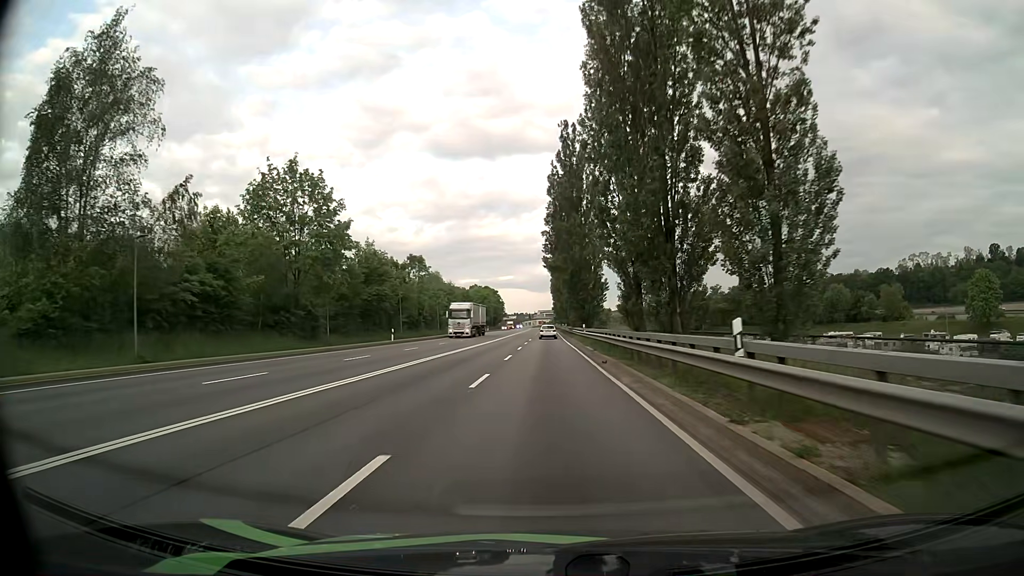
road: primary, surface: asphalt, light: Day
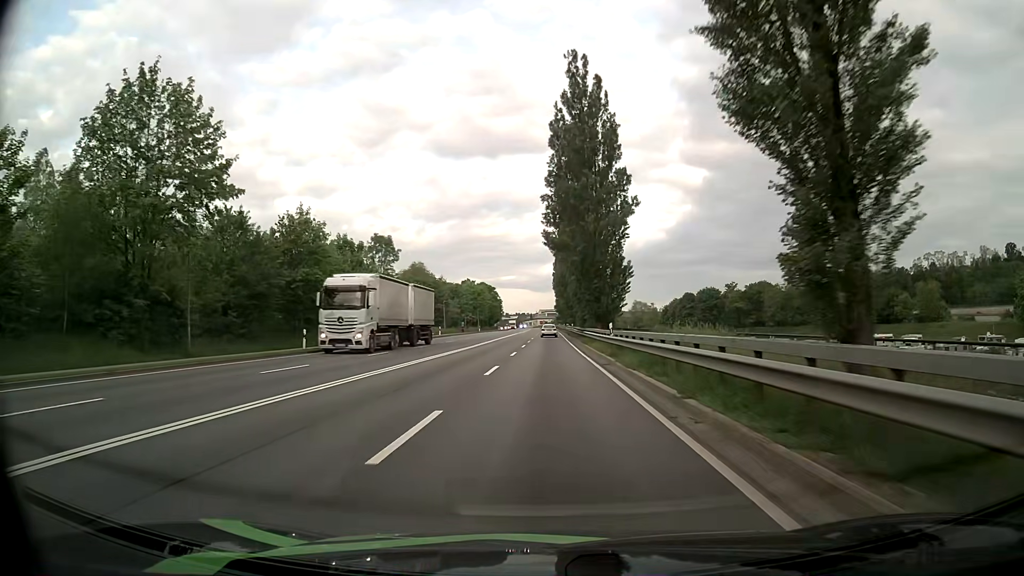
(0.0, +20.5) m; 0°
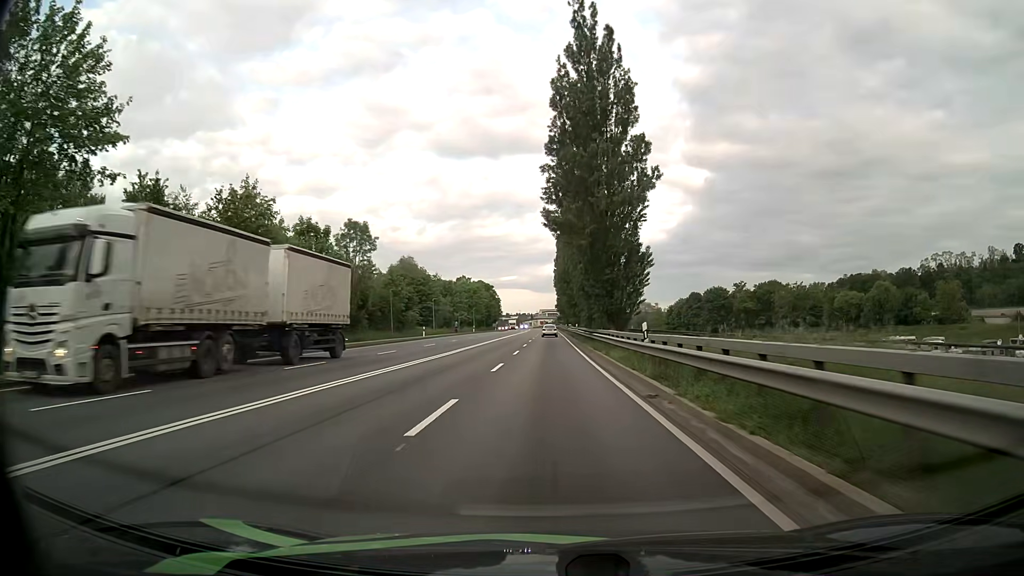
(0.0, +10.2) m; -1°
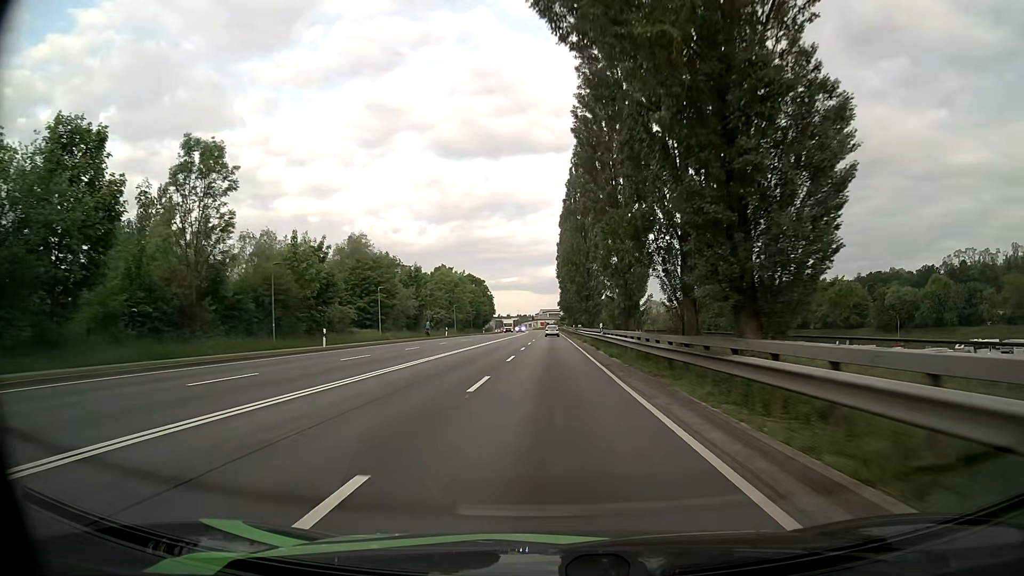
(+0.1, +30.5) m; 0°
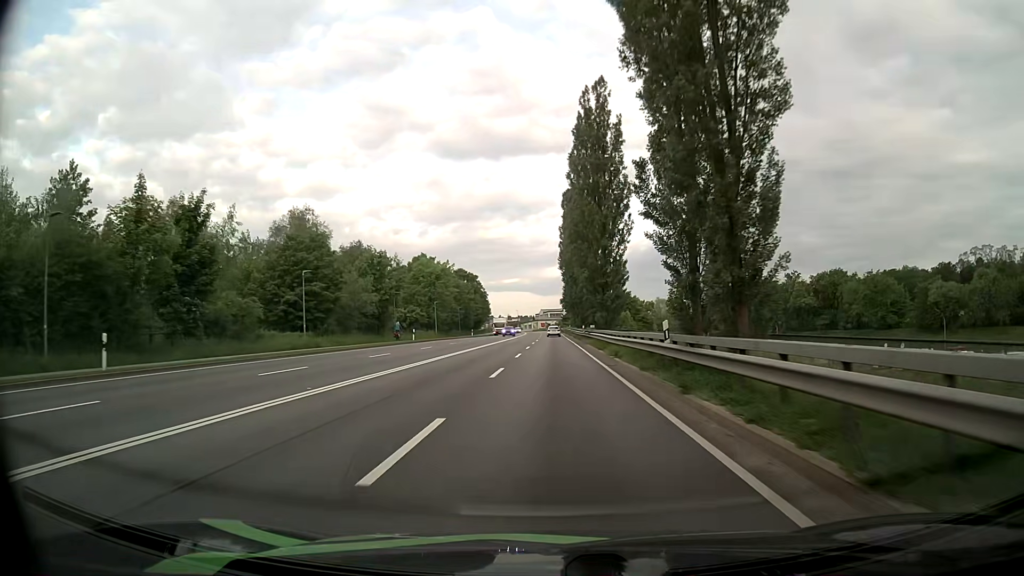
(0.0, +20.2) m; 0°
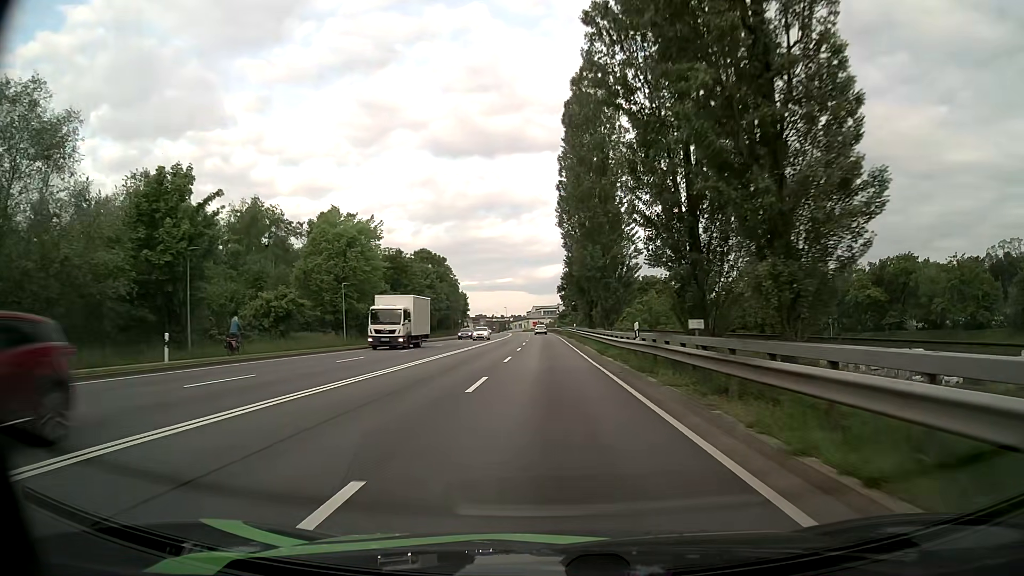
(+0.3, +40.1) m; +1°
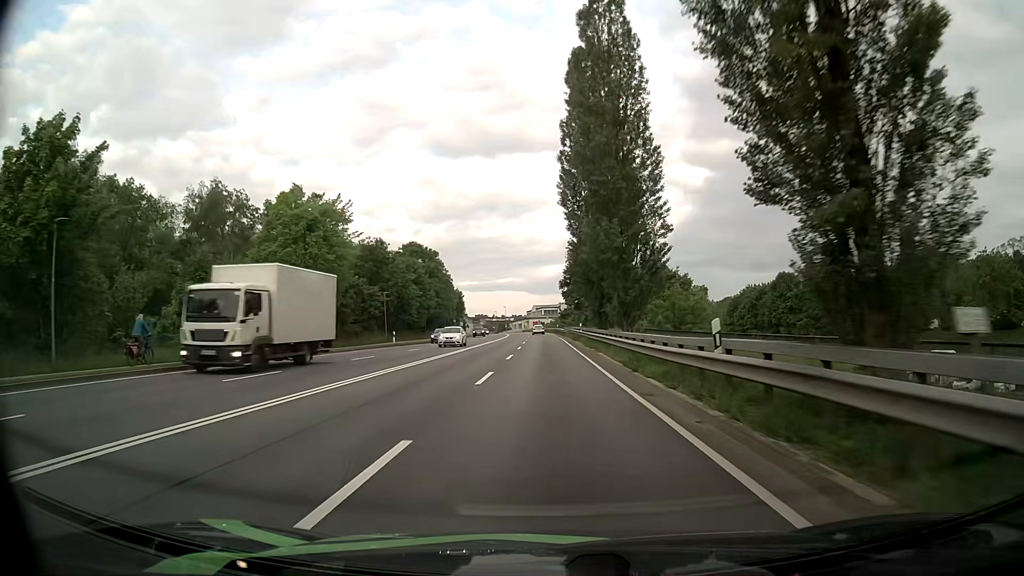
(0.0, +9.9) m; 0°
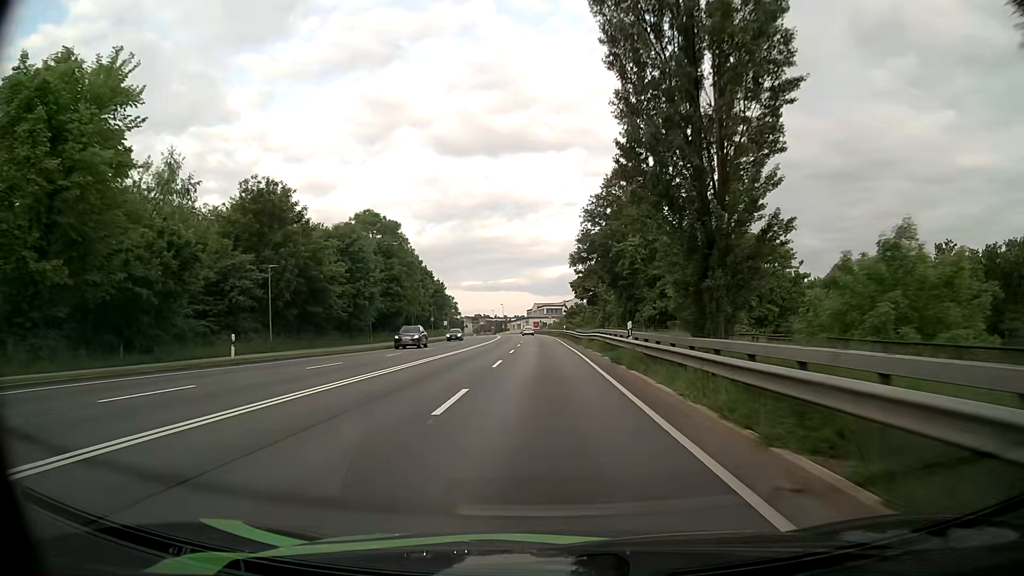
(-0.1, +29.7) m; 0°
(0, +10) (0, +20) (0, +30) (-1, +40) (-1, +50) (-1, +60) (-2, +70) (-2, +80) (-3, +90) (-3, +100) m
